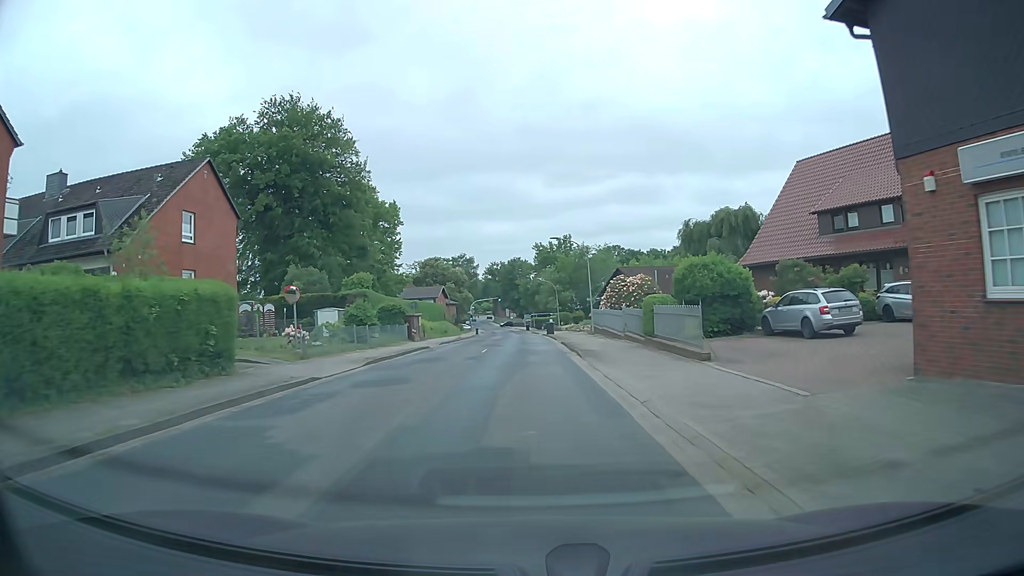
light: Day
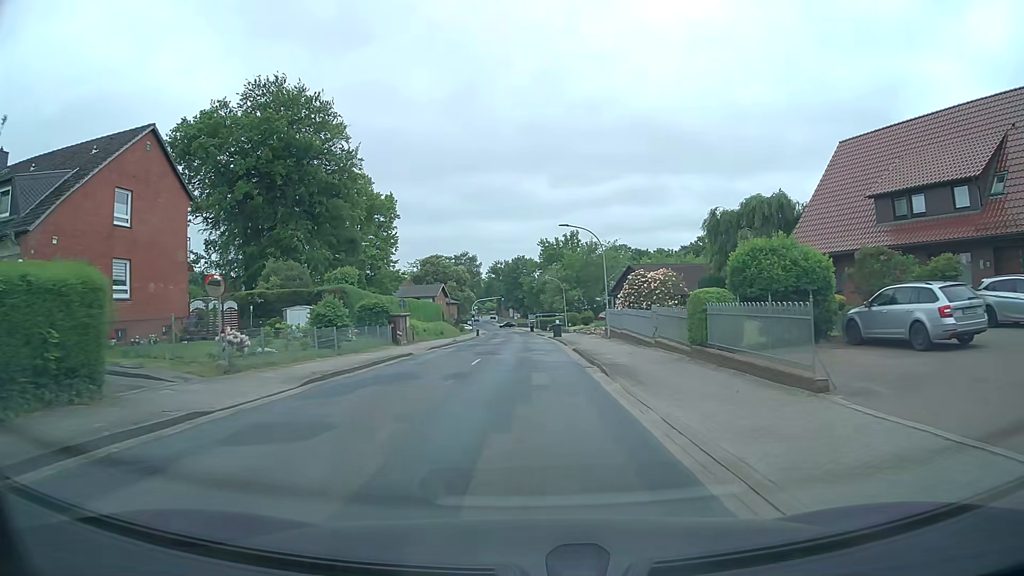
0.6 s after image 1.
(0.0, +6.3) m; 0°
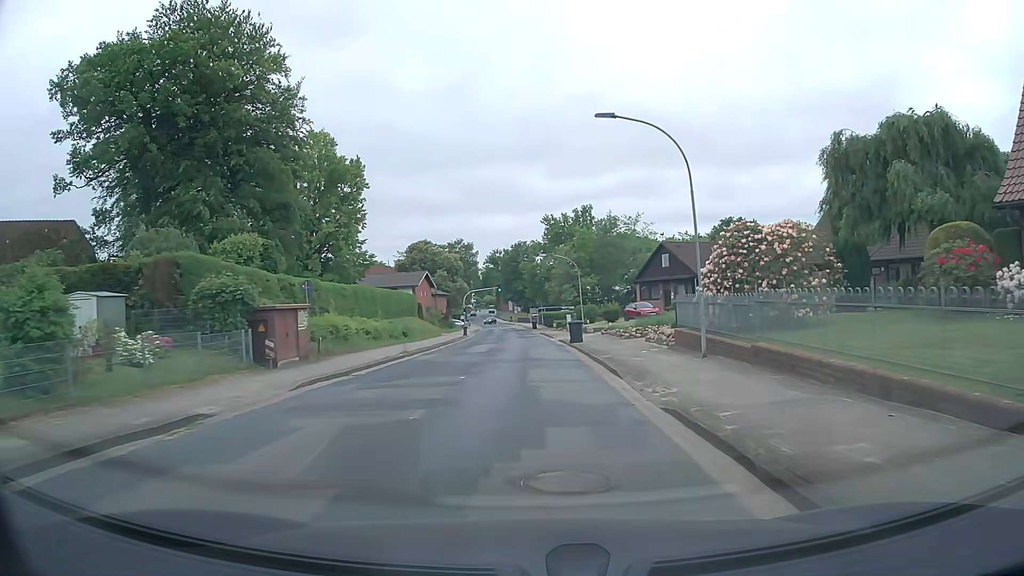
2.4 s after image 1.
(0.0, +19.4) m; 0°
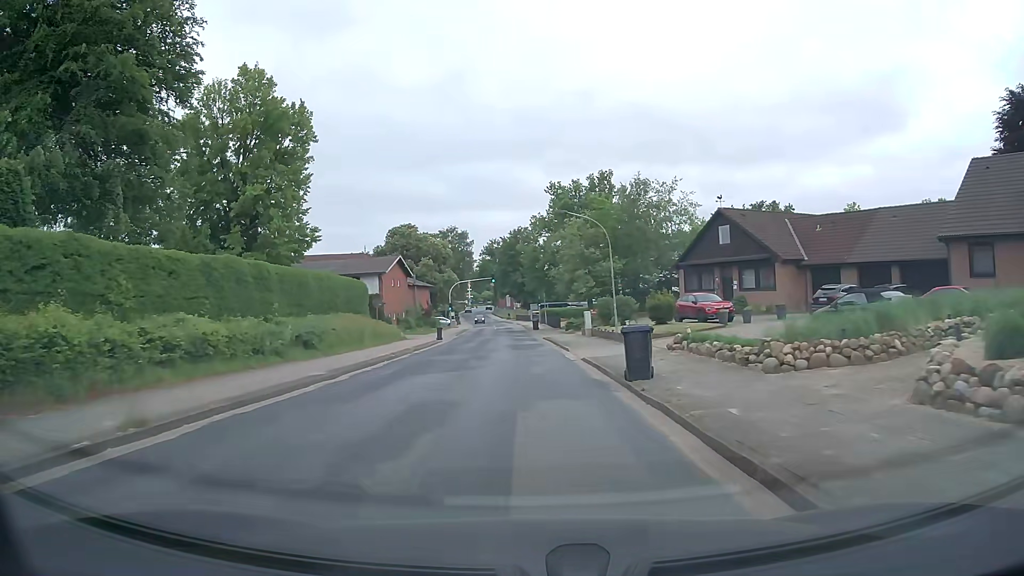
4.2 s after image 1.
(0.0, +19.6) m; 0°
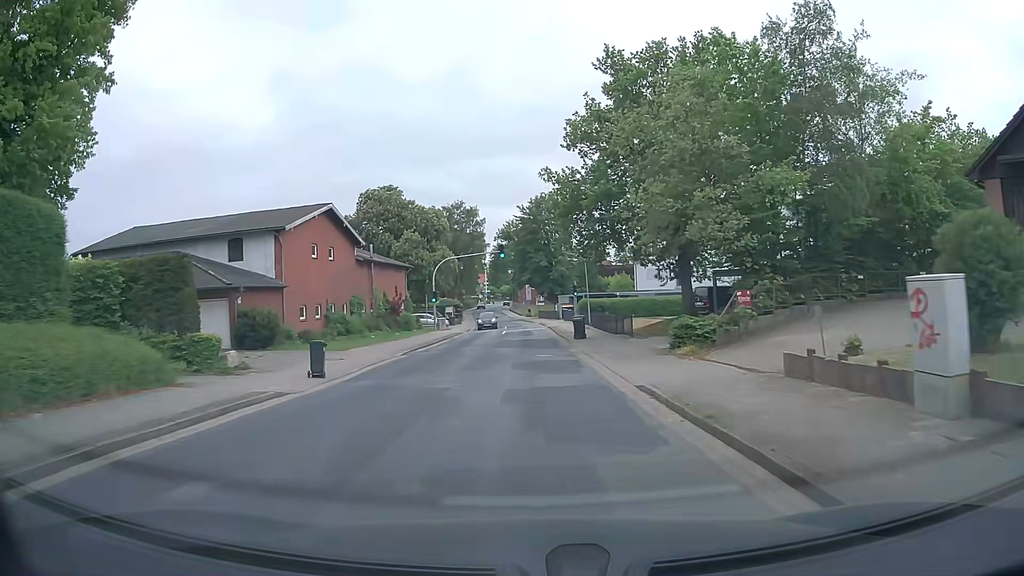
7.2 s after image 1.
(-0.5, +33.1) m; -2°
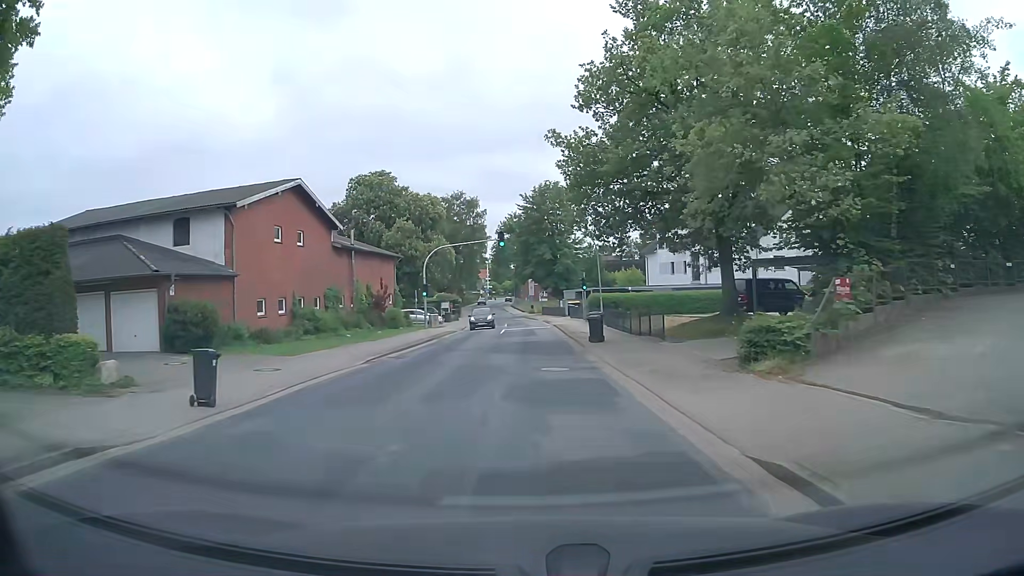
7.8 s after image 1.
(0.0, +6.5) m; 0°
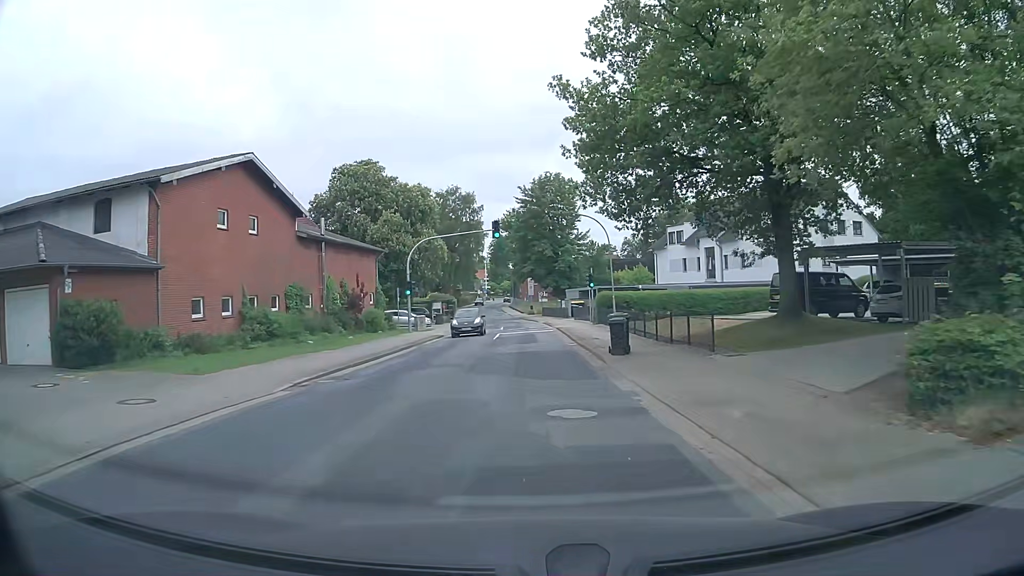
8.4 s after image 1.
(0.0, +6.5) m; 0°
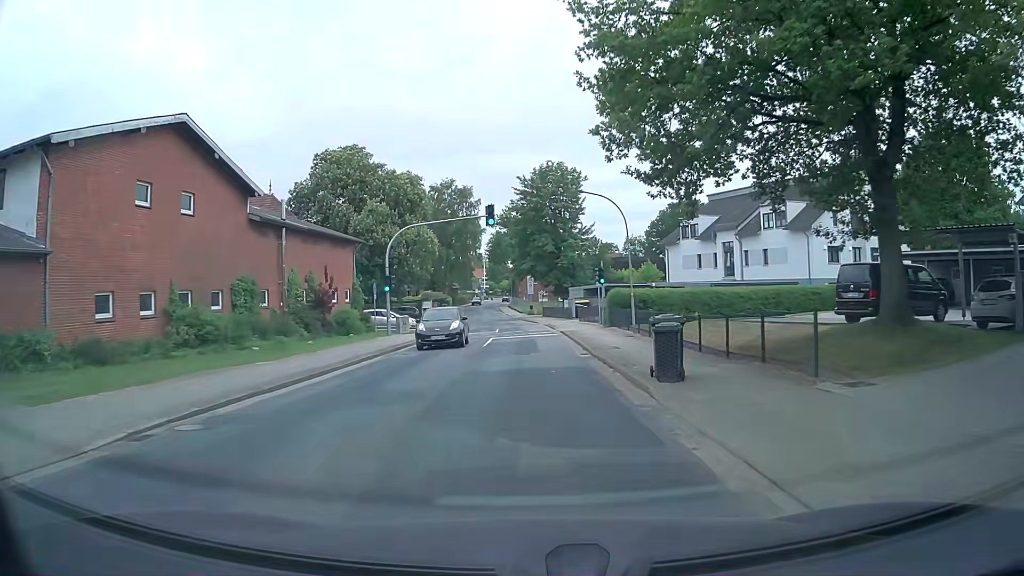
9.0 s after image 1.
(0.0, +6.4) m; 0°
